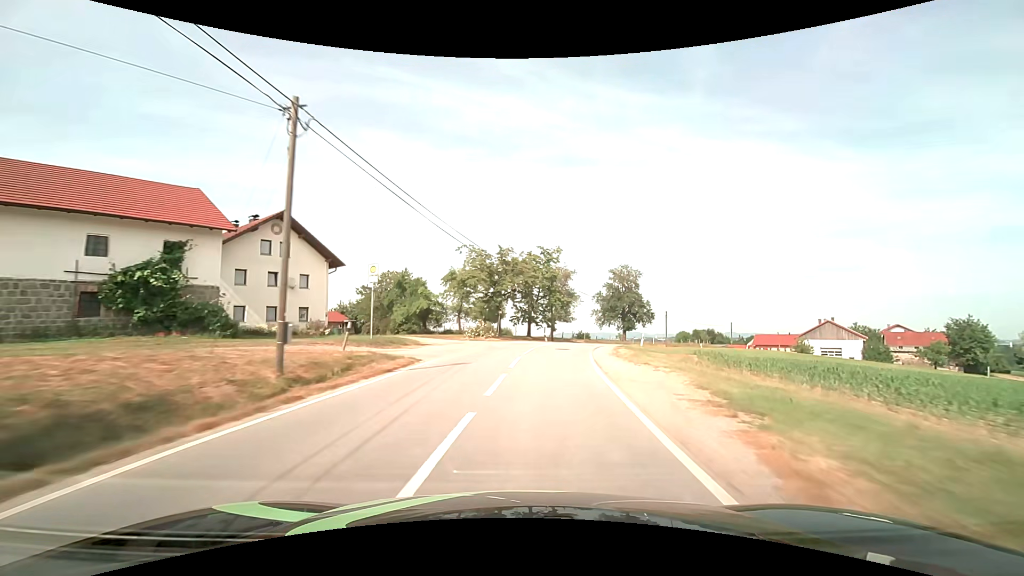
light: Day
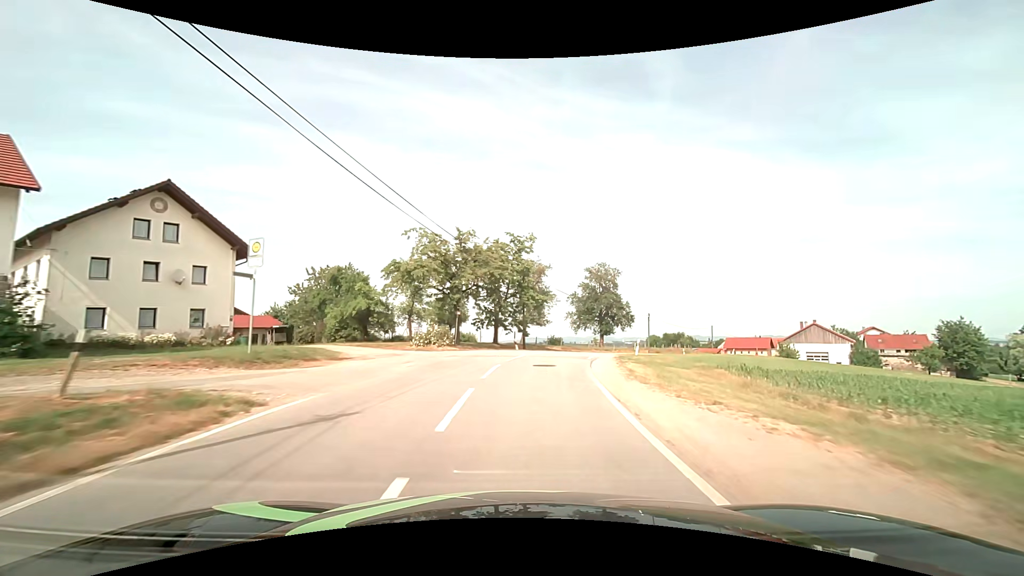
(+0.3, +9.0) m; +4°
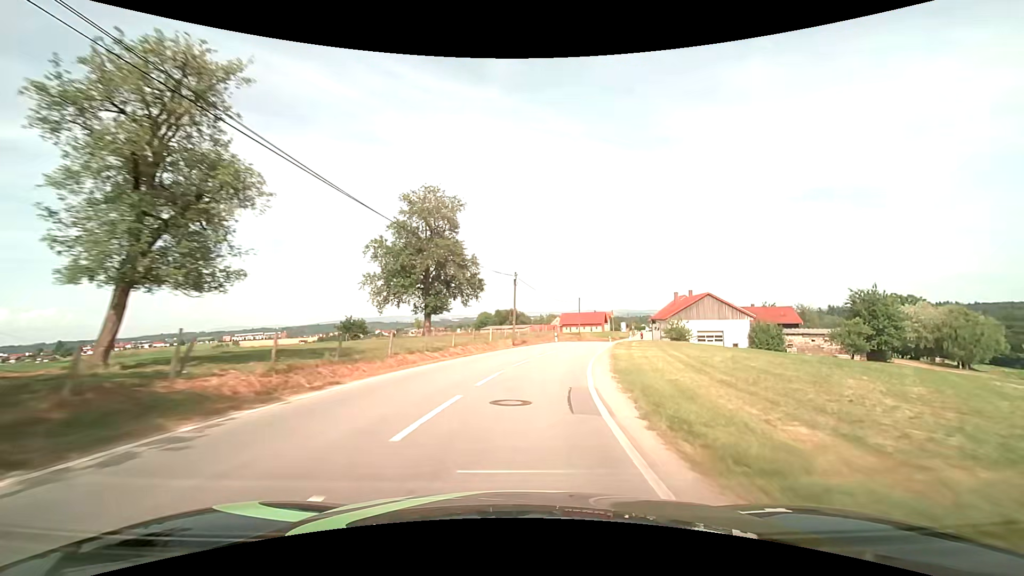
(+5.6, +35.4) m; +20°
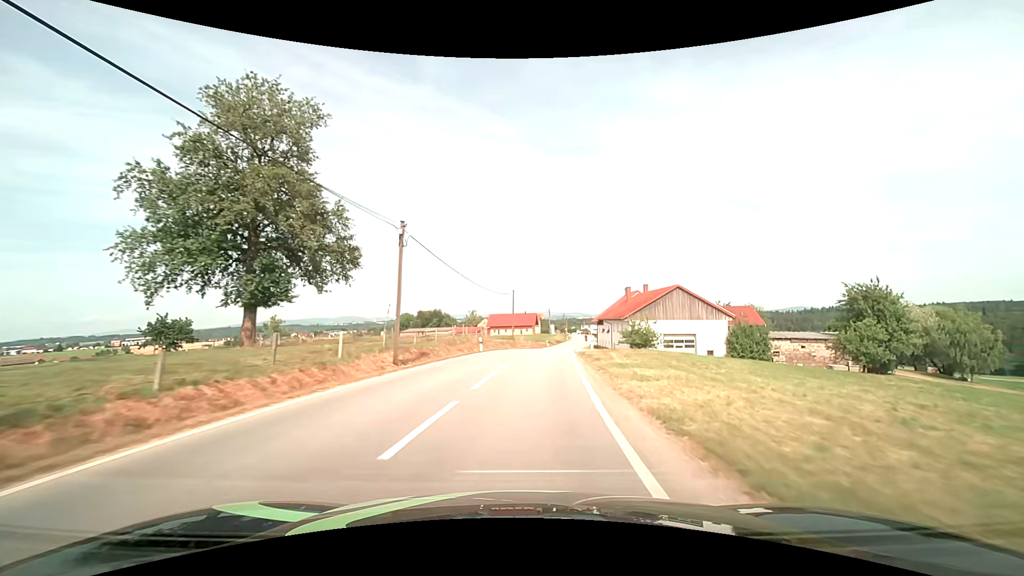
(+1.3, +18.5) m; +8°
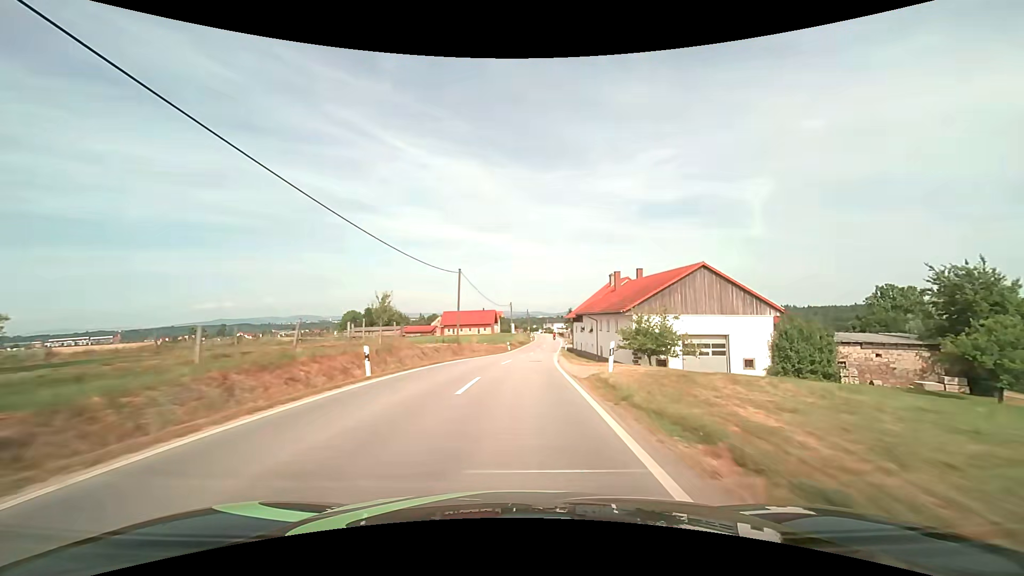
(+0.8, +18.7) m; +5°
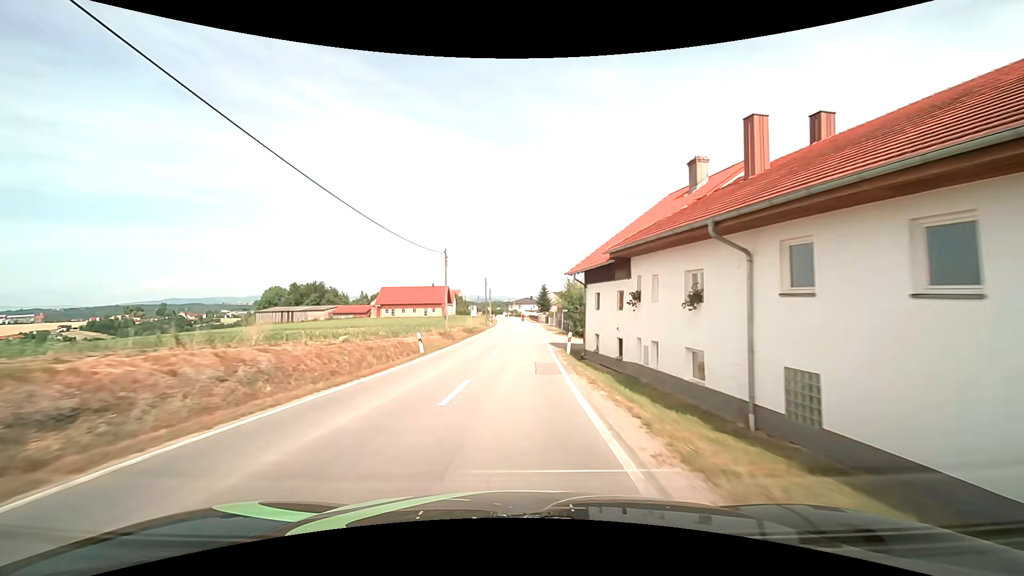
(+1.7, +37.7) m; +4°
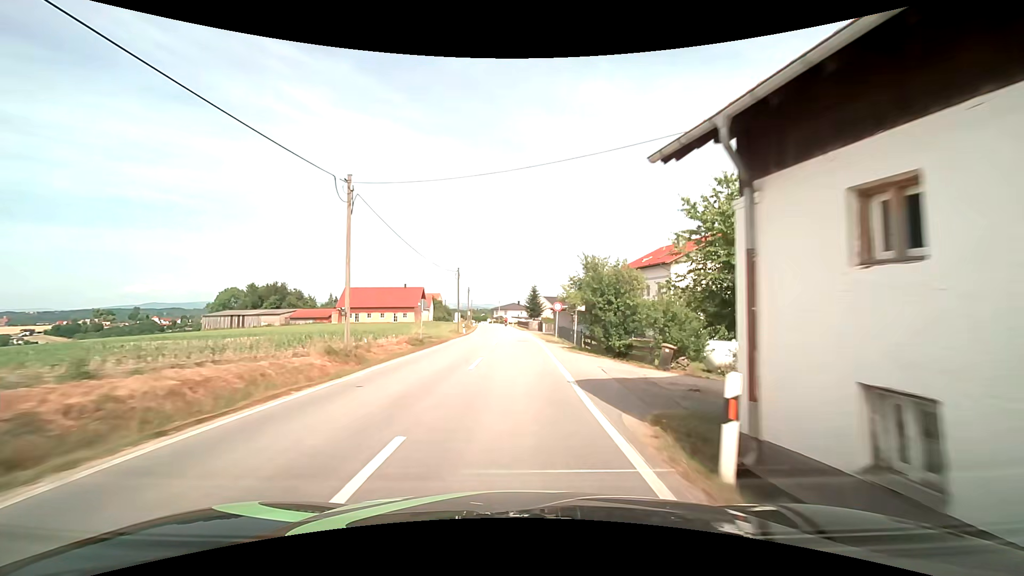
(+0.3, +18.8) m; +2°
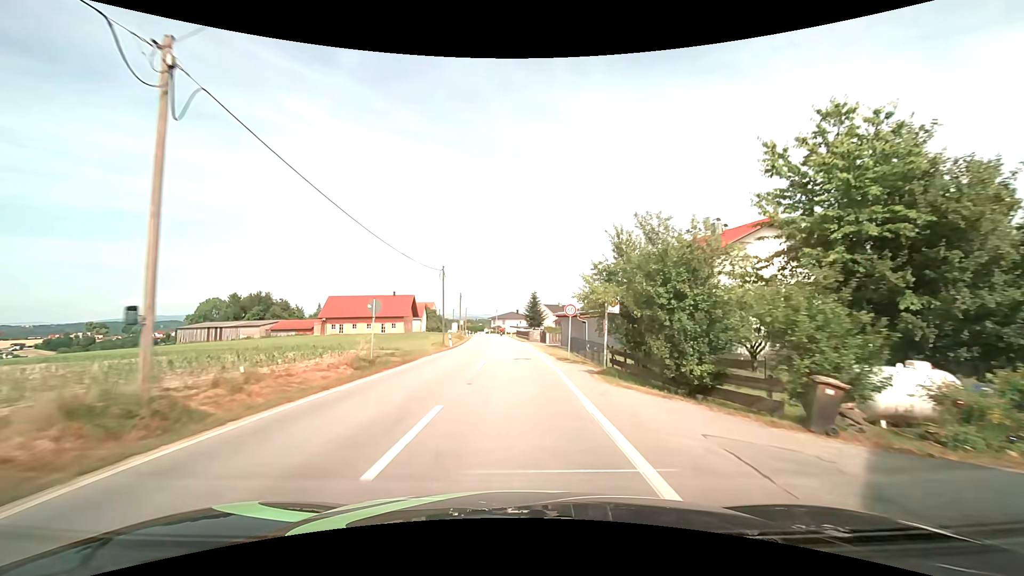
(+0.1, +9.3) m; 0°
(0, +10) (0, +20) (0, +30) (-1, +40) (-1, +50) (-2, +60) (-2, +70) (-3, +80) (-3, +90) (-4, +100) m
